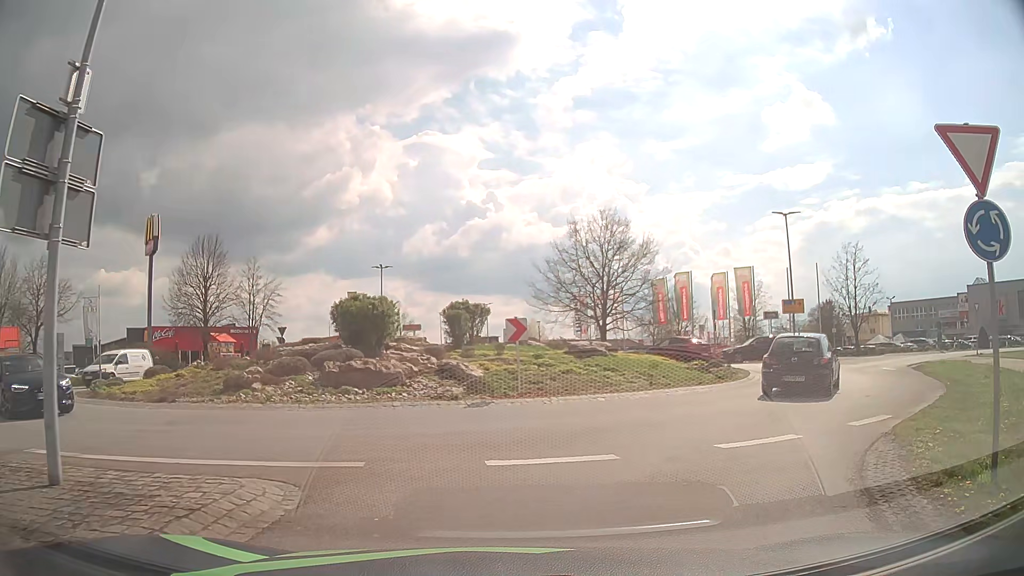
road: secondary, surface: asphalt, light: Day
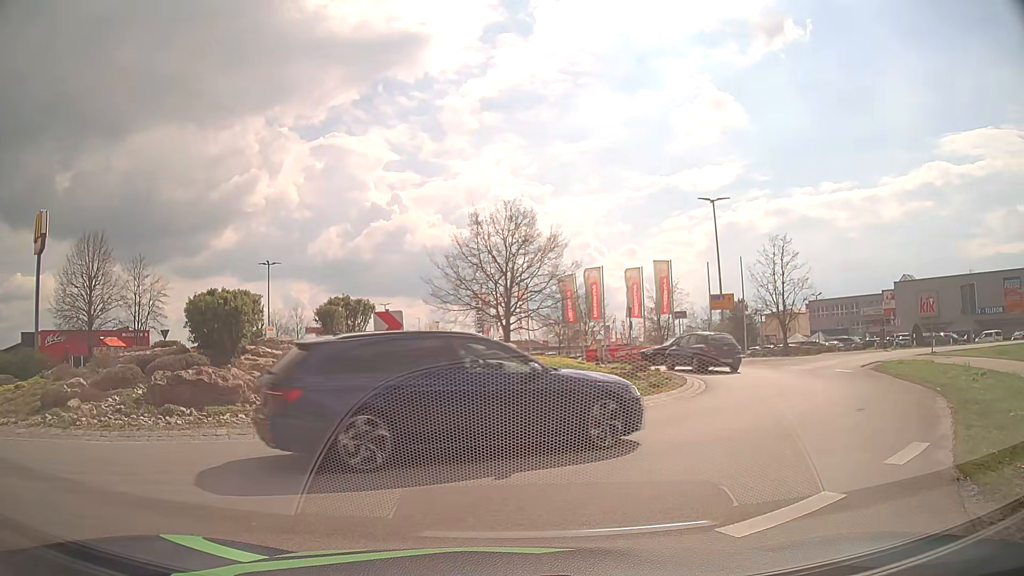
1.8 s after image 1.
(+0.3, +3.8) m; +8°
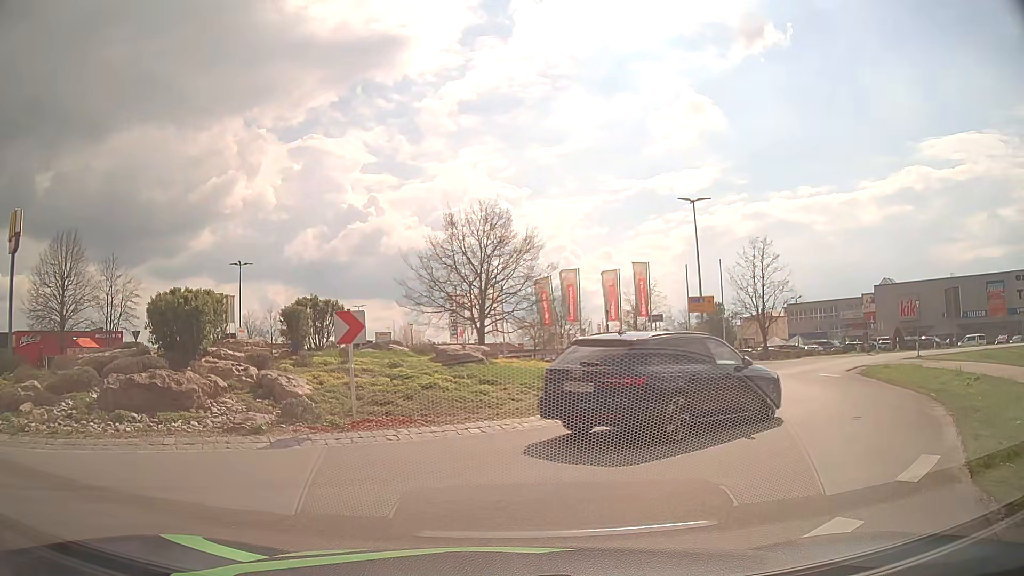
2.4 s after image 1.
(0.0, +0.9) m; +4°
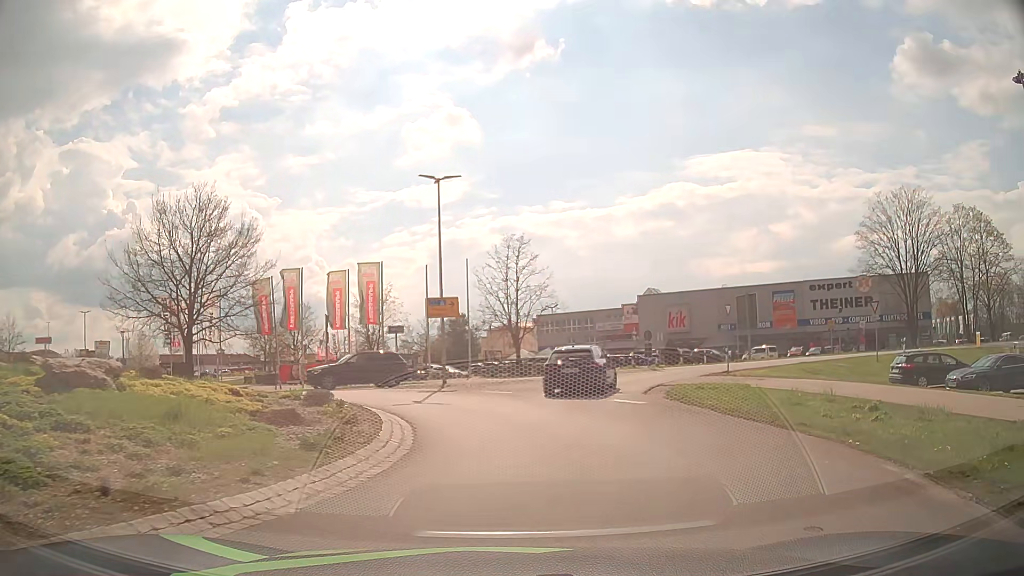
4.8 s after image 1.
(+1.2, +7.4) m; +19°
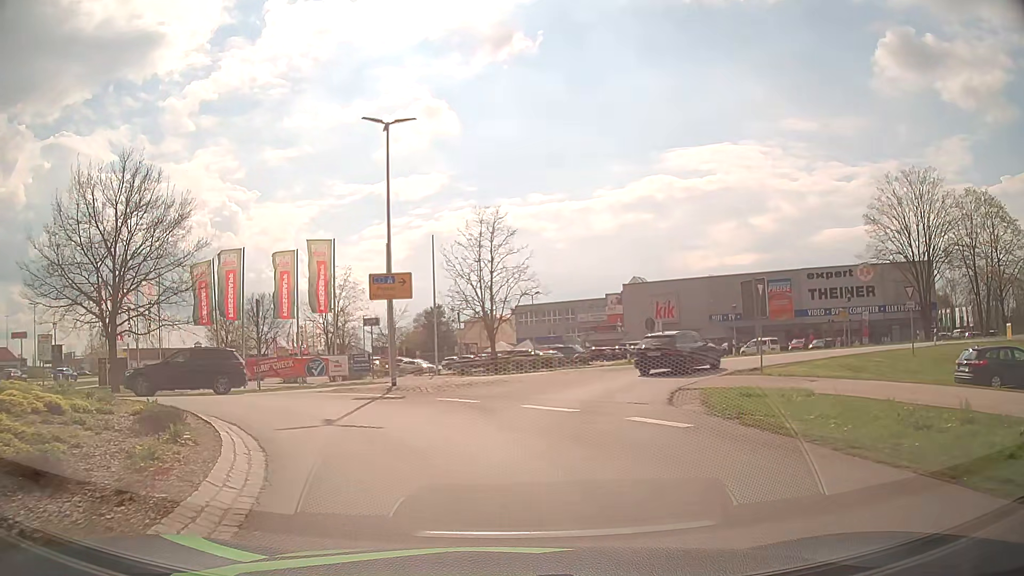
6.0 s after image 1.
(+0.4, +6.5) m; +3°
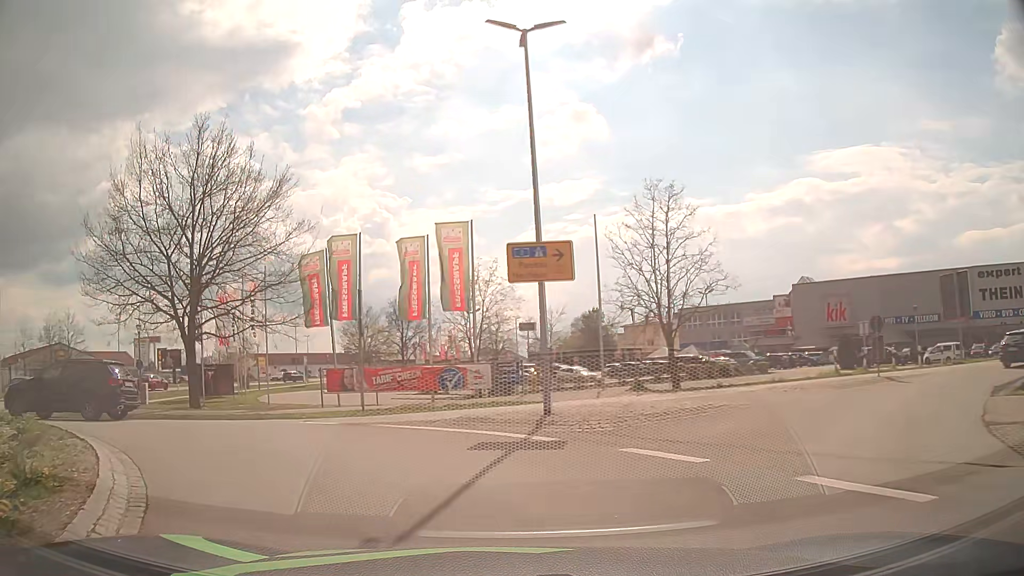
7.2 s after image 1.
(-0.7, +7.3) m; -13°
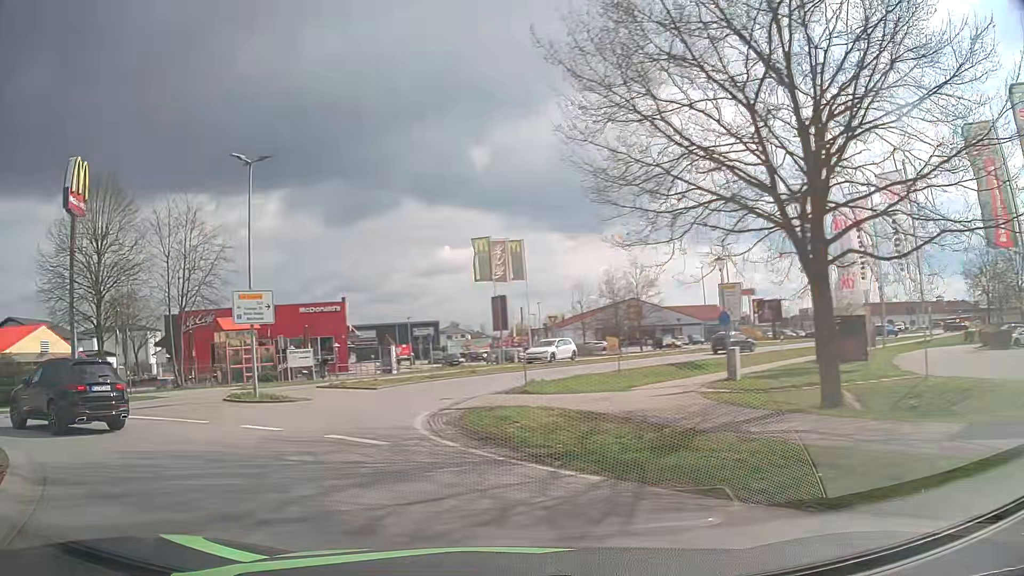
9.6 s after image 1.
(-5.9, +13.4) m; -50°
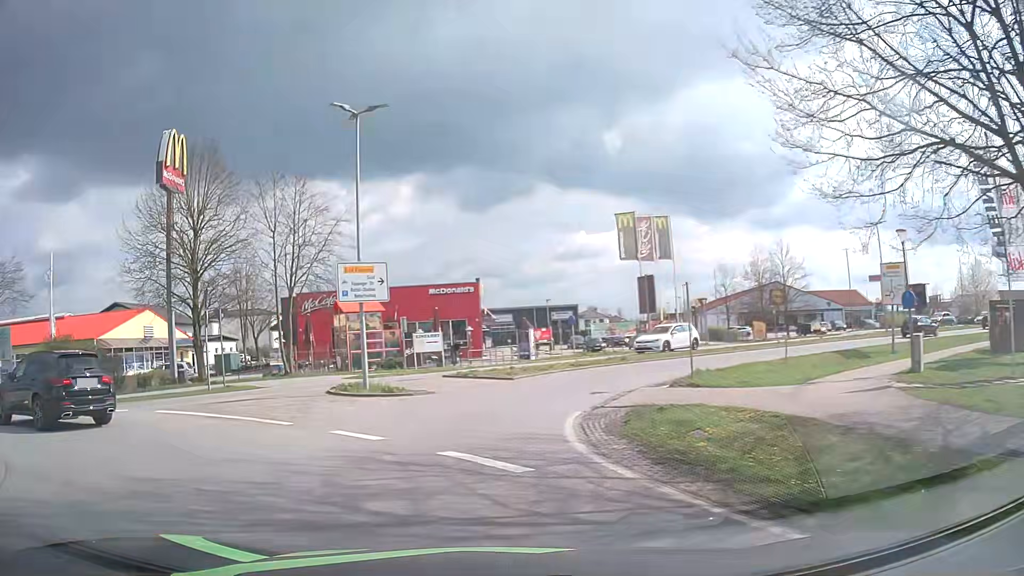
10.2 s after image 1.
(-0.4, +3.8) m; -13°
(-1, +10) (+1, +20) (+7, +28) (+15, +34) (+23, +39) (+32, +44) (+41, +48) (+51, +52) (+60, +54) (+70, +53) m
